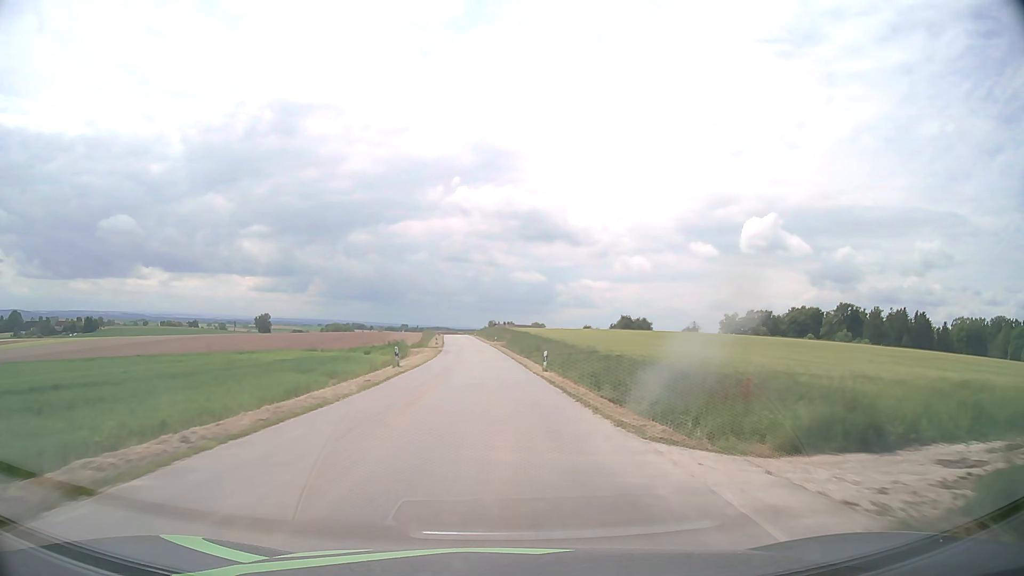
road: tertiary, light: Day
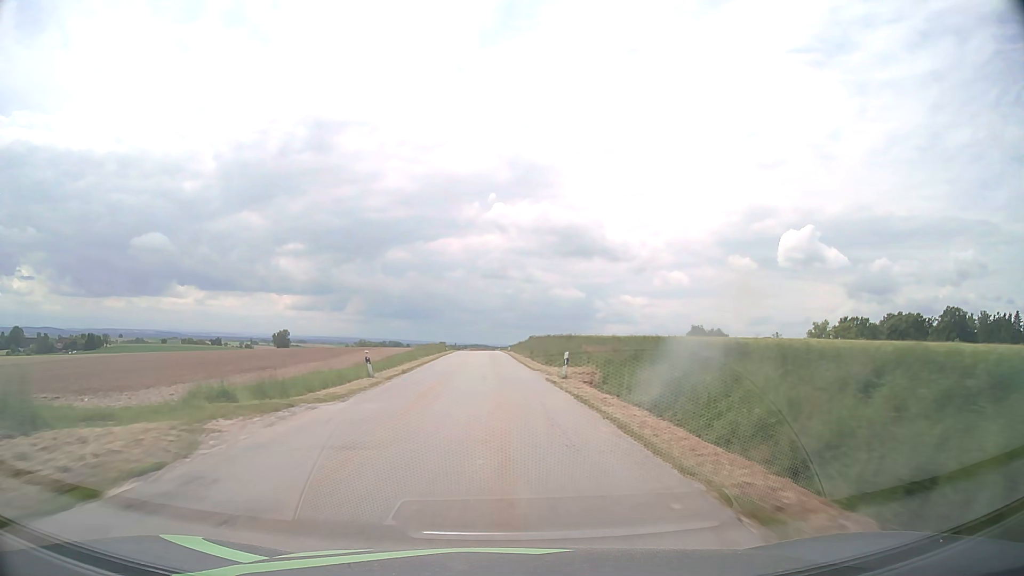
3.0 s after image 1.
(-1.7, +56.2) m; -3°
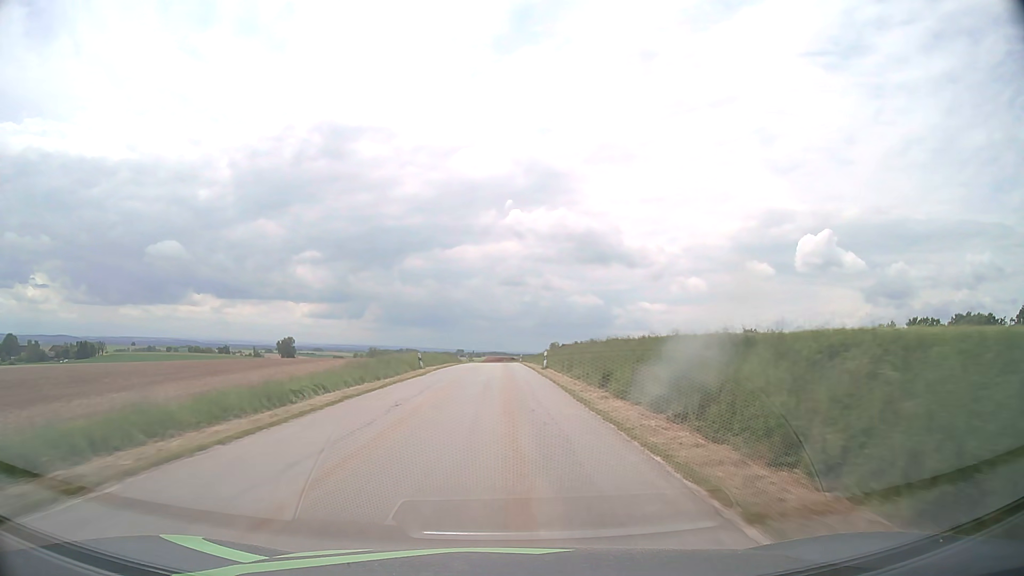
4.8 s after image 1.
(-0.8, +36.8) m; -2°
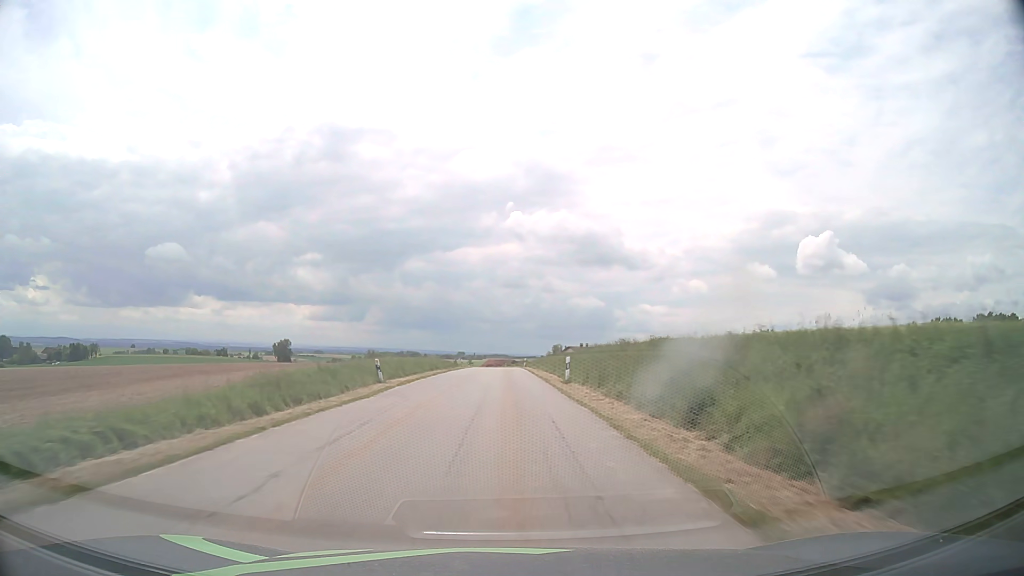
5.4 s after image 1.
(0.0, +12.8) m; 0°
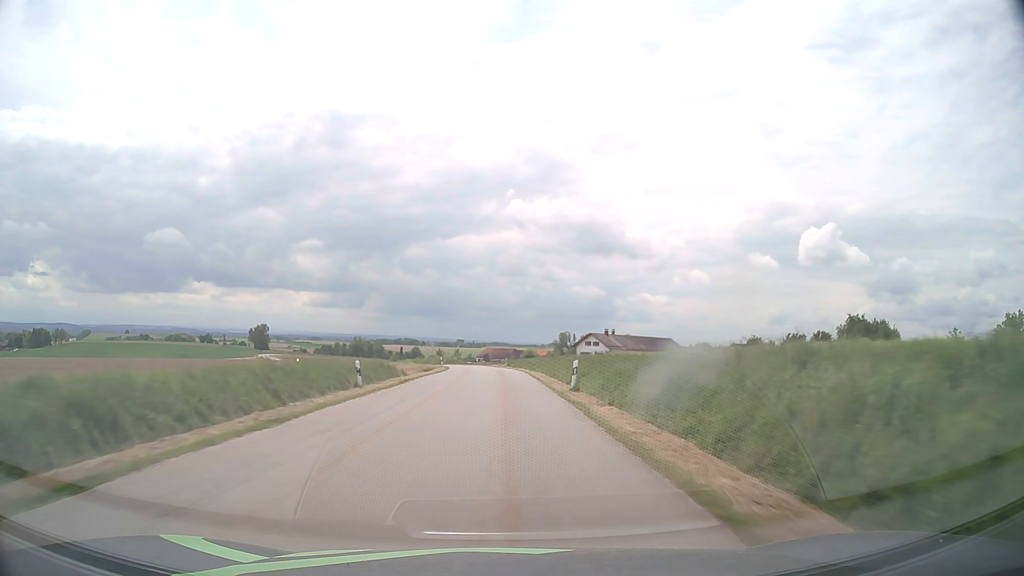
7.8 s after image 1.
(+0.1, +53.7) m; 0°
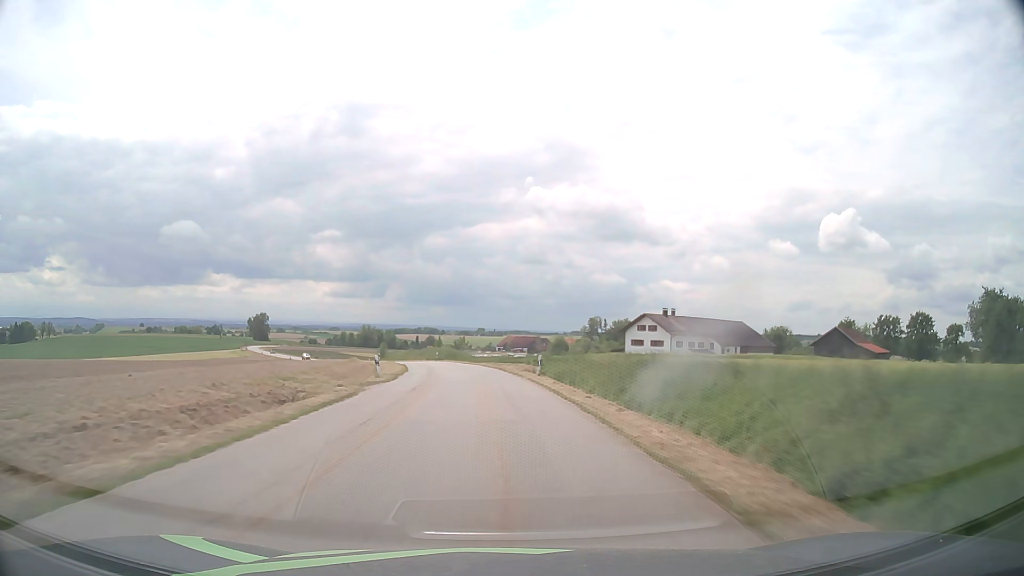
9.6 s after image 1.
(-0.2, +43.0) m; -1°
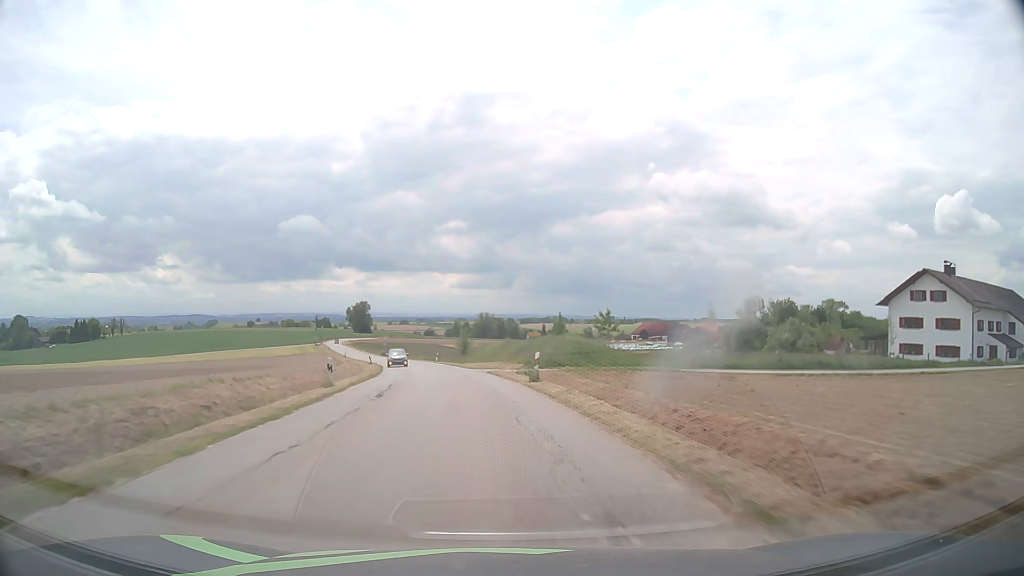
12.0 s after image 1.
(-4.3, +55.8) m; -10°
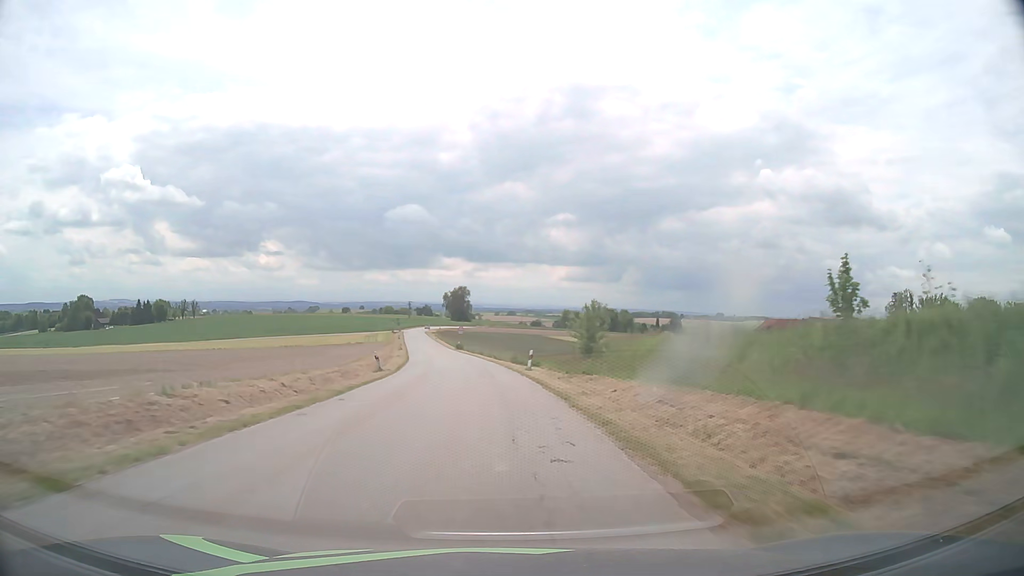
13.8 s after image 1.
(-3.7, +40.2) m; -10°
(0, +10) (-1, +20) (-1, +30) (-2, +40) (-4, +50) (-5, +60) (-6, +70) (-8, +79) (-10, +89) (-11, +99) m
